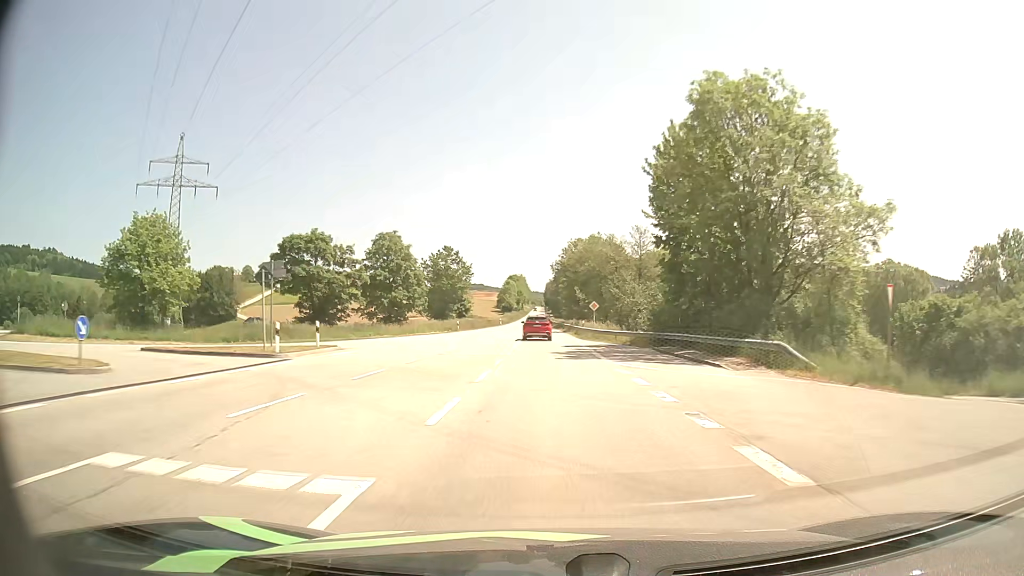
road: secondary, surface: asphalt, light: Day
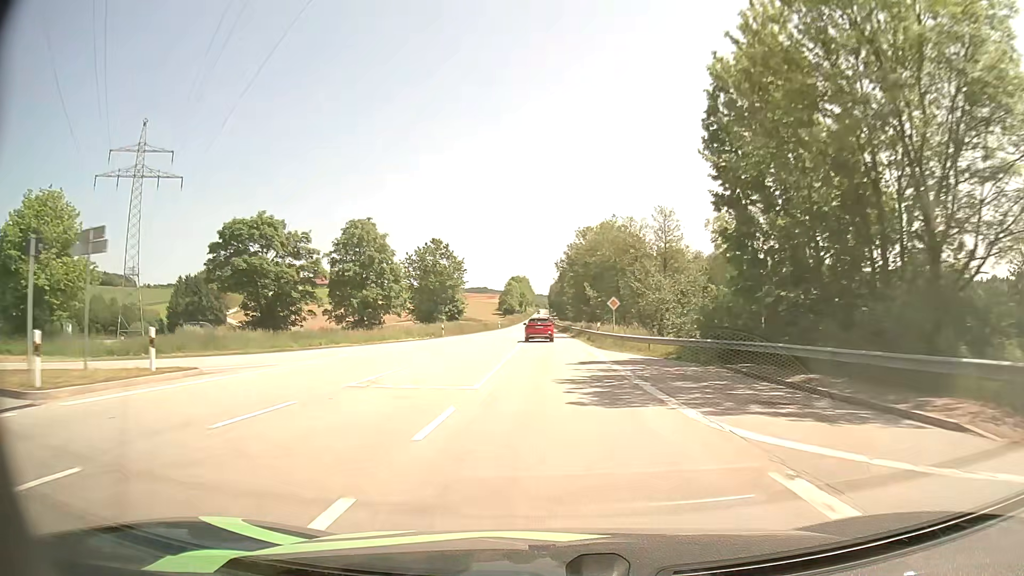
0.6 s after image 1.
(-0.1, +12.9) m; 0°
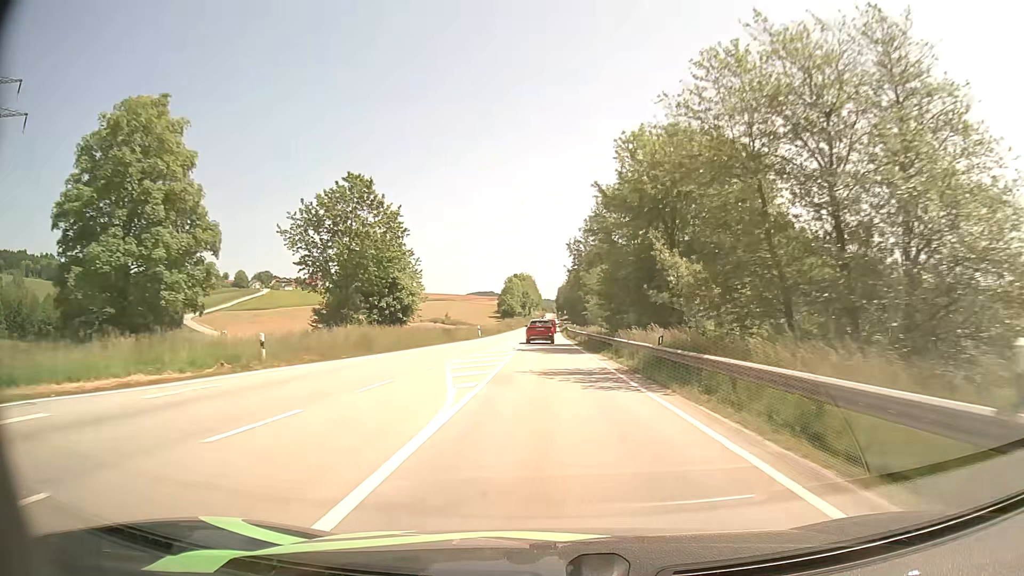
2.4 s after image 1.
(-0.3, +38.7) m; -1°
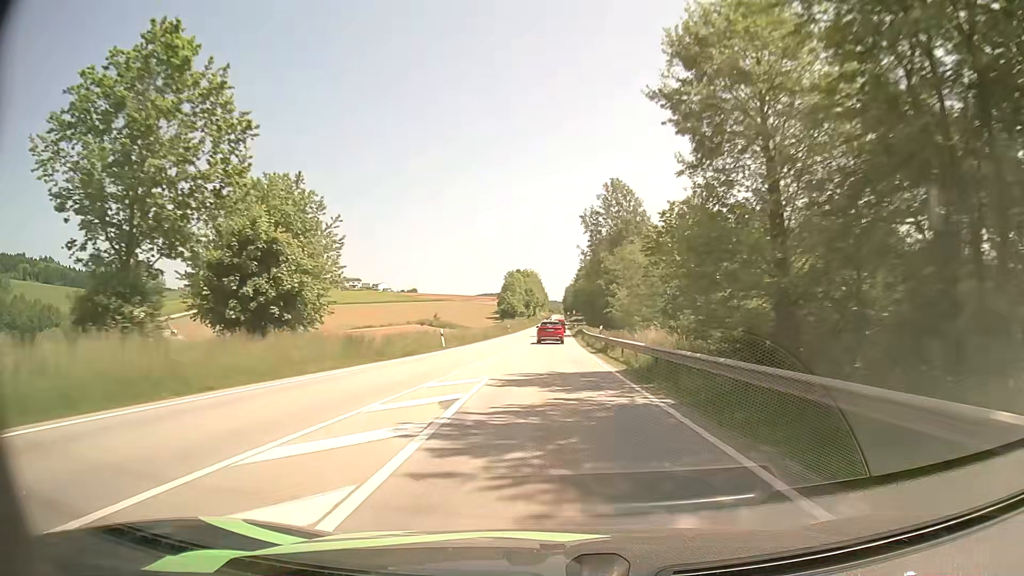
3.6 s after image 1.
(-0.1, +25.7) m; -1°
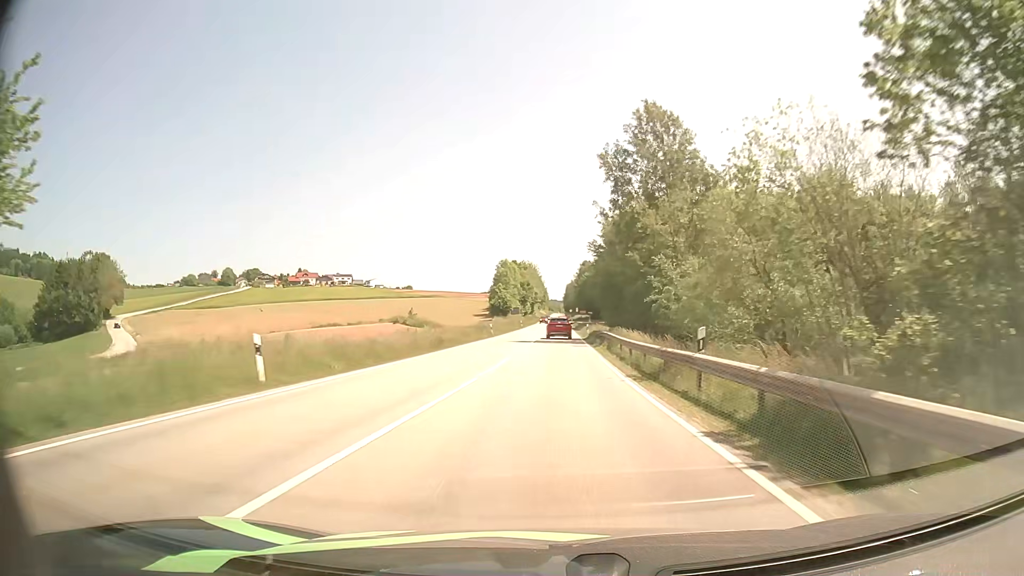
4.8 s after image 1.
(0.0, +25.3) m; 0°
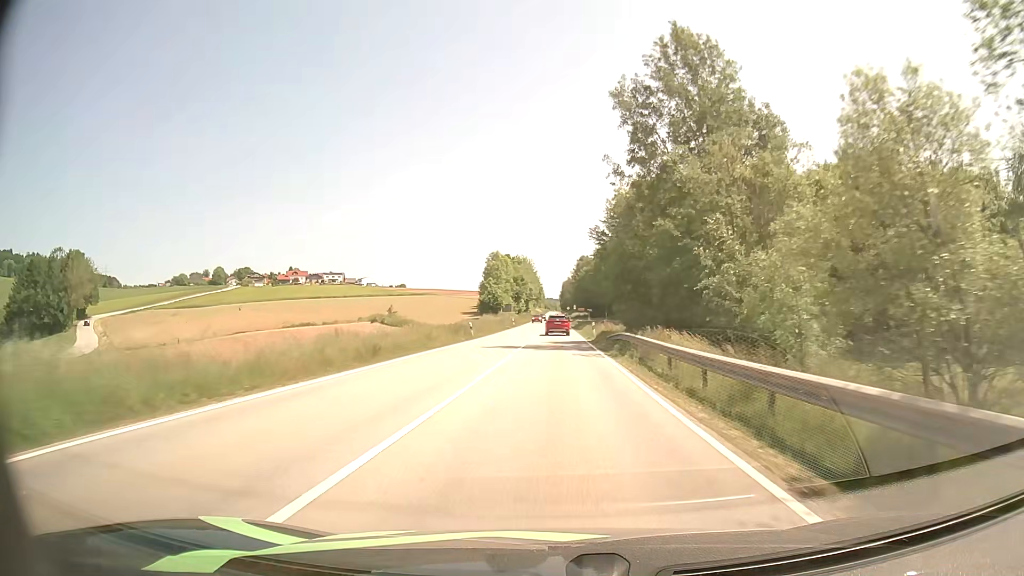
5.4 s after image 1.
(0.0, +12.5) m; 0°
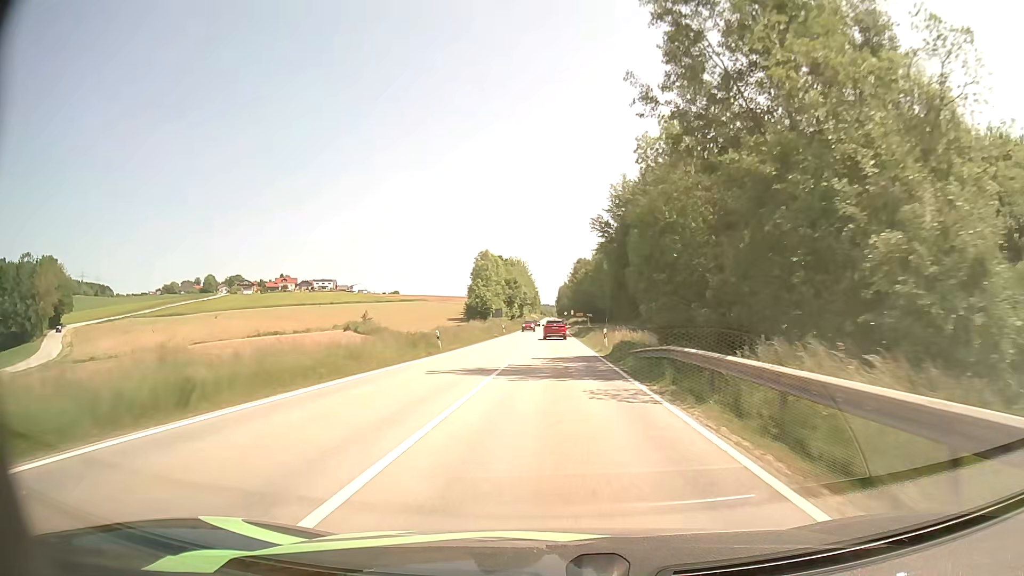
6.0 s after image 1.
(+0.1, +12.4) m; 0°
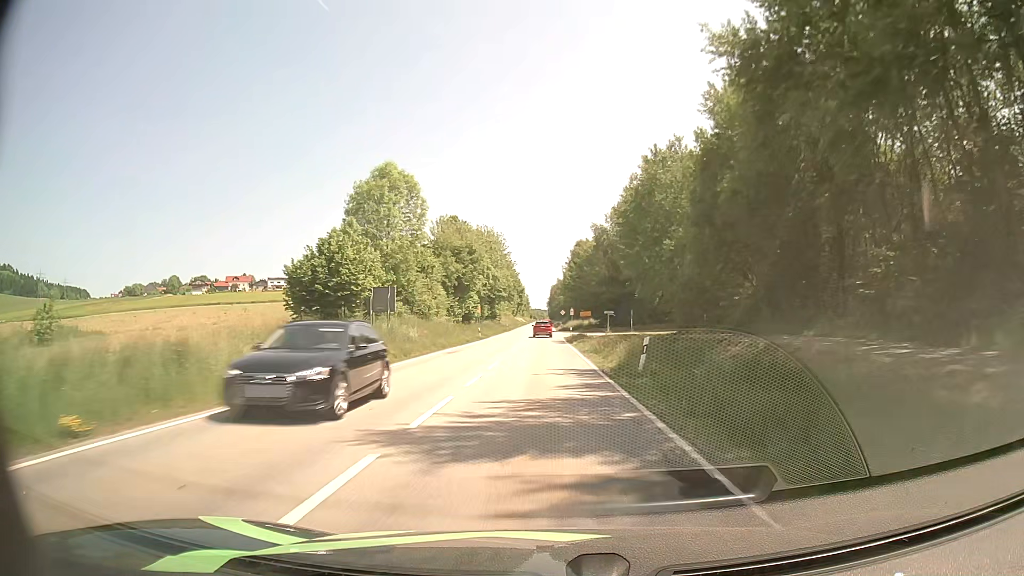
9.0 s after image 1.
(+0.7, +62.0) m; +1°
(0, +10) (0, +20) (0, +30) (0, +40) (0, +50) (0, +60) (-1, +70) (-1, +80) (-1, +90) (-1, +100) m
